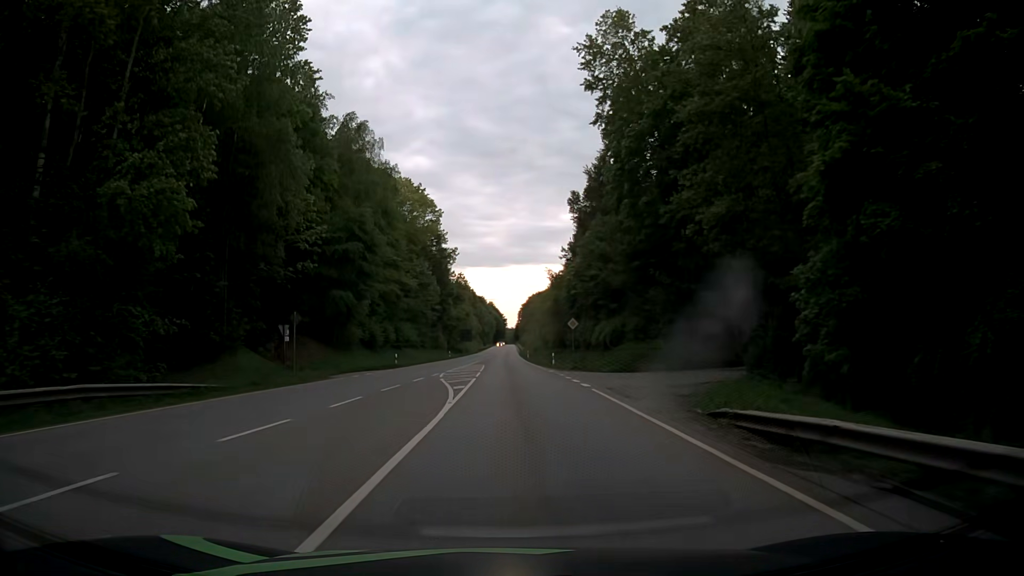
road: secondary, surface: asphalt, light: Day
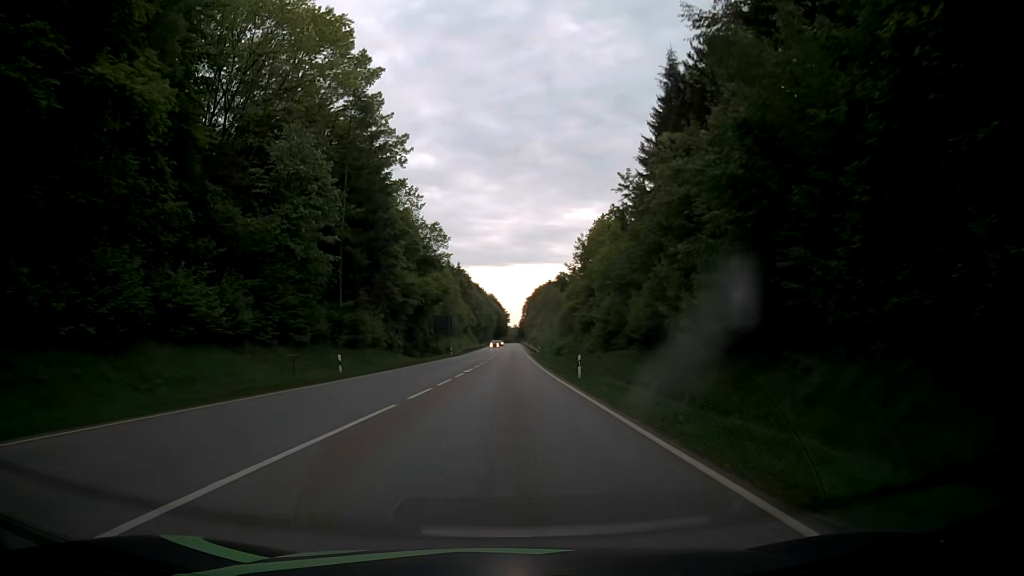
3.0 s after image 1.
(-0.3, +60.4) m; 0°
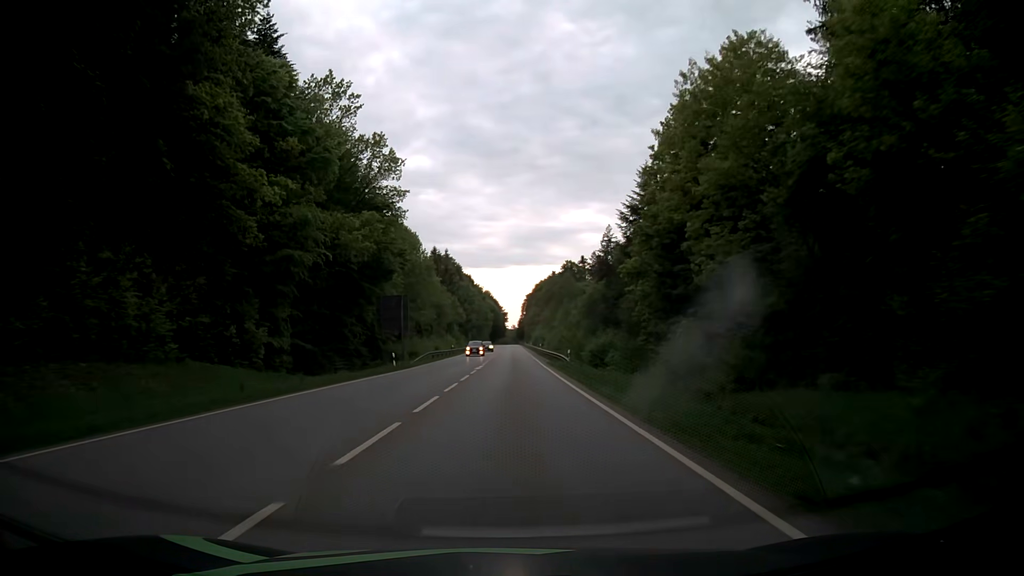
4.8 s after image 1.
(0.0, +39.5) m; +1°
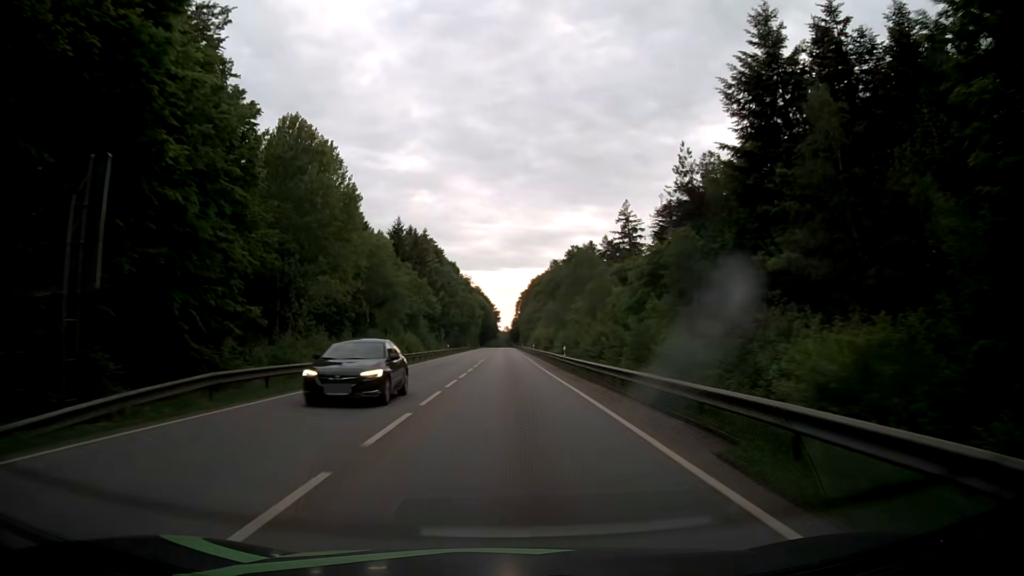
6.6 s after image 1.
(-0.2, +40.7) m; 0°
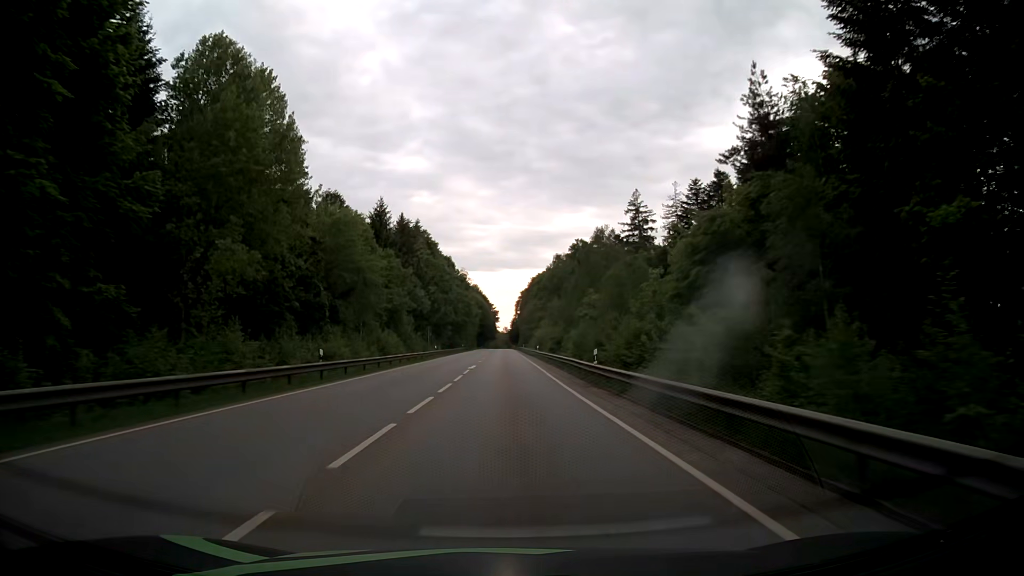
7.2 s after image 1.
(+0.1, +13.7) m; 0°
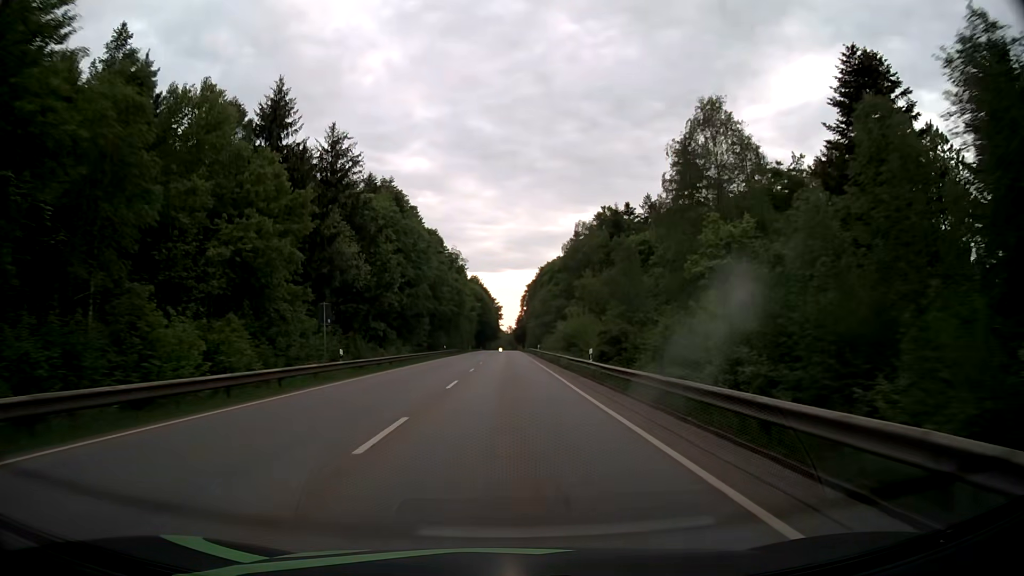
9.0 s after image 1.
(+0.2, +41.5) m; 0°
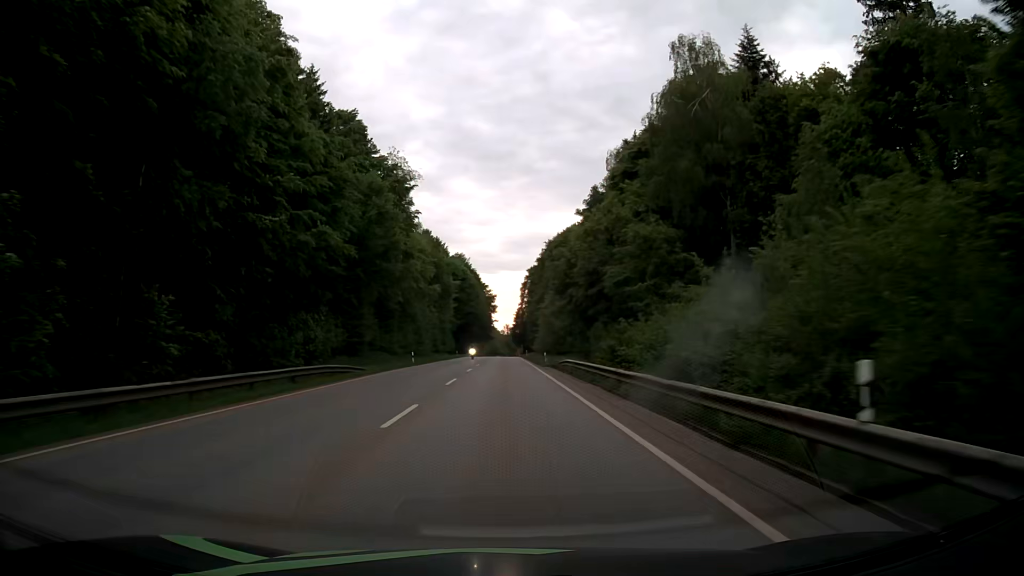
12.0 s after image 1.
(+0.3, +70.0) m; 0°
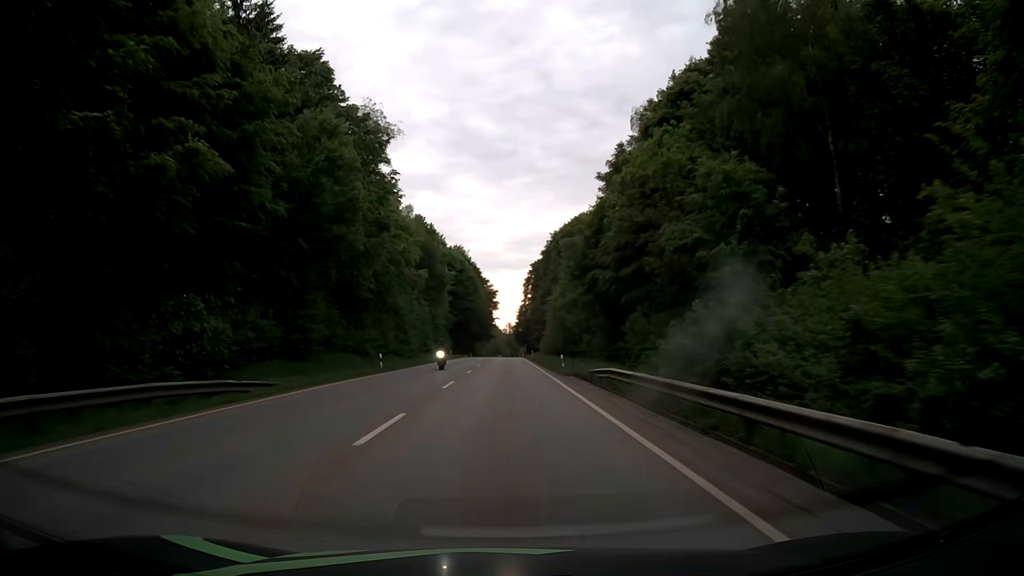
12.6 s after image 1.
(0.0, +14.1) m; 0°
(0, +10) (0, +20) (0, +30) (0, +40) (0, +50) (0, +60) (0, +70) (0, +80) (0, +90) (0, +100) m
